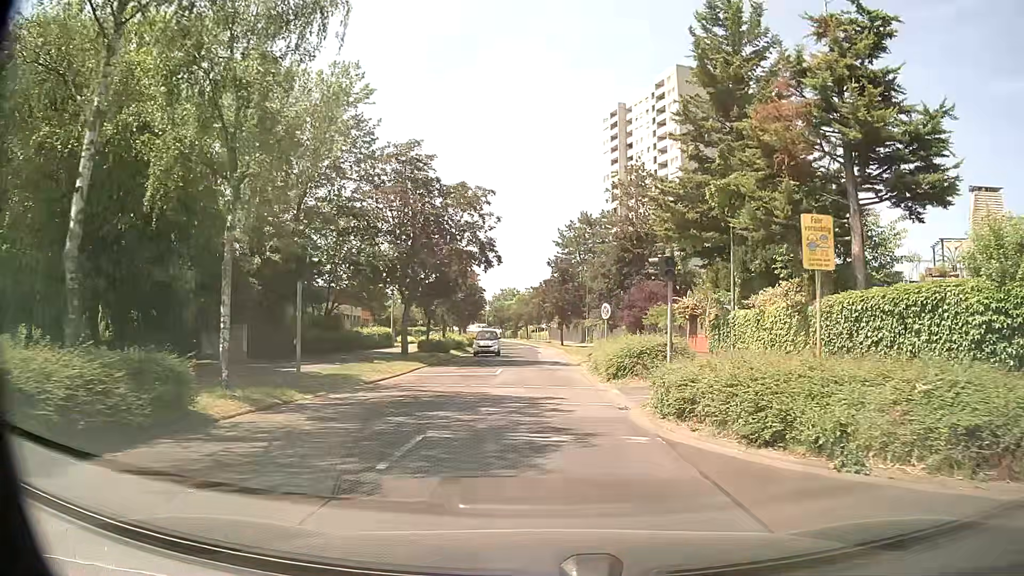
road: residential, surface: asphalt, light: Day
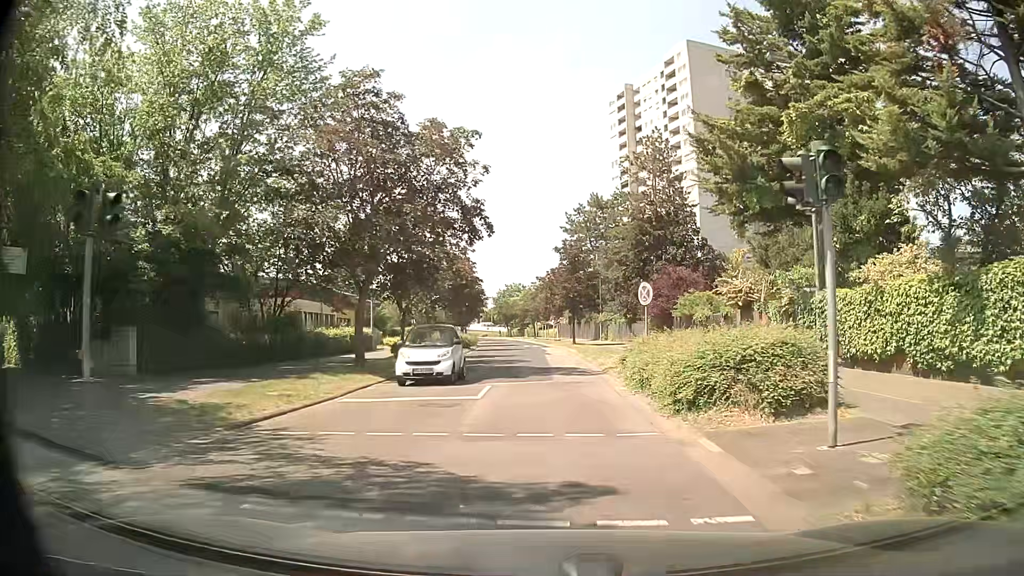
(-0.1, +9.0) m; -1°
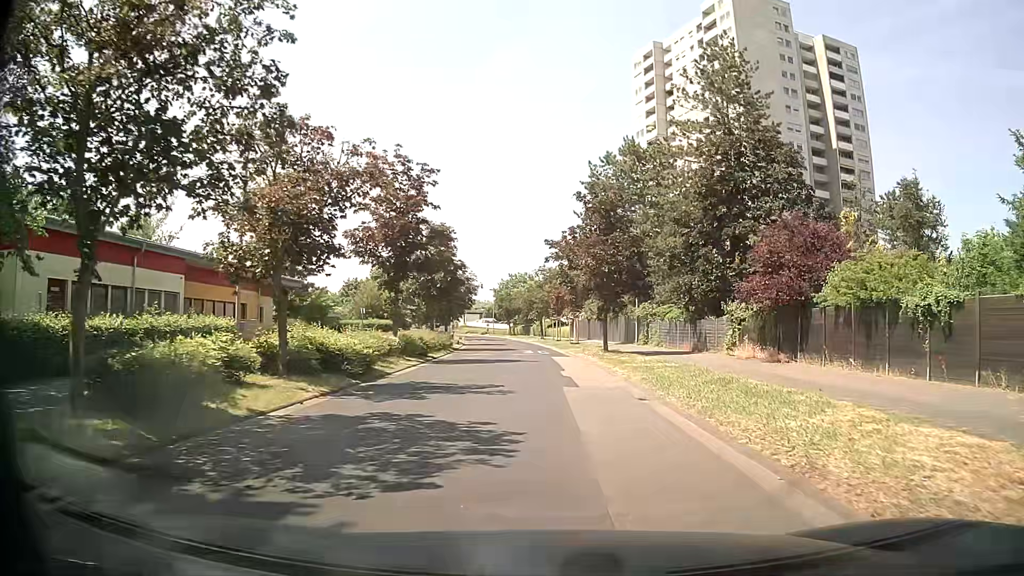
(-0.2, +22.4) m; -1°
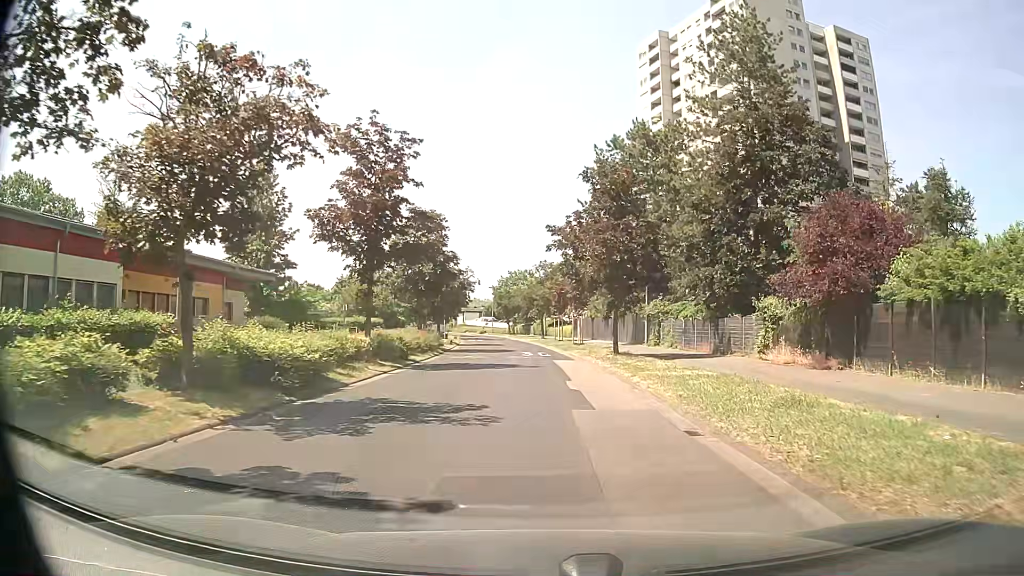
(0.0, +4.5) m; +1°
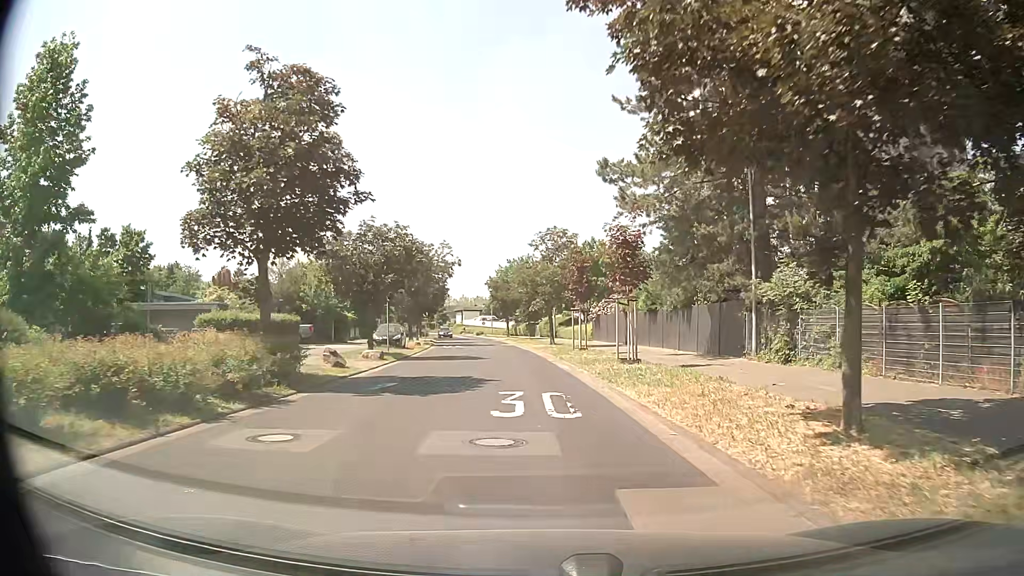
(-0.3, +23.2) m; -2°
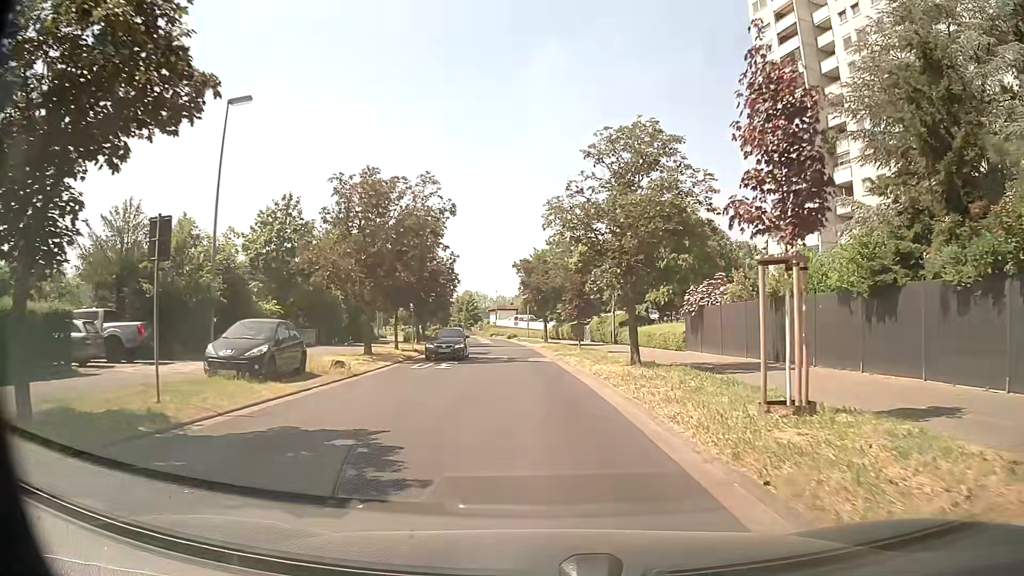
(-0.7, +24.0) m; -3°
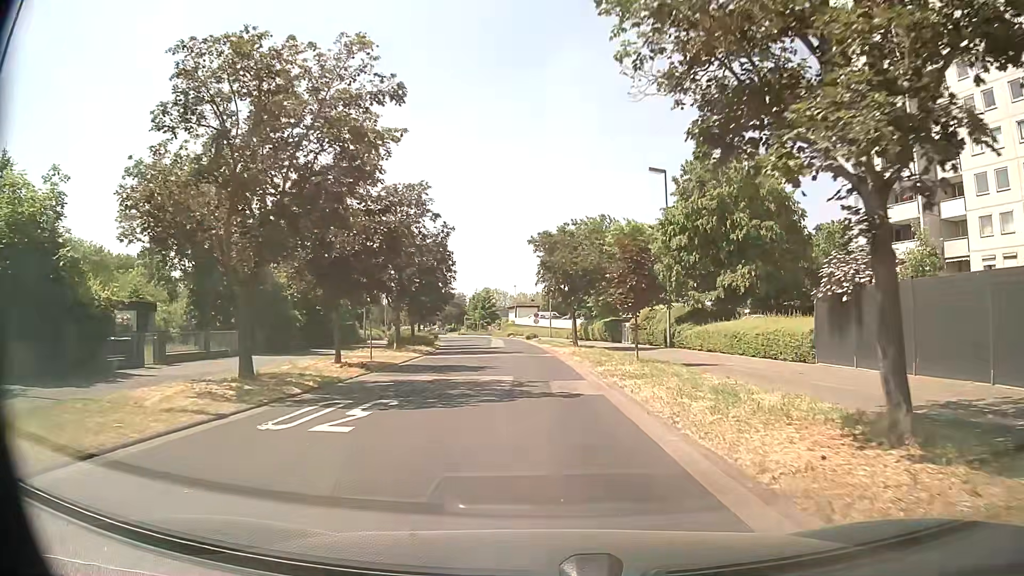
(-0.3, +14.7) m; -1°
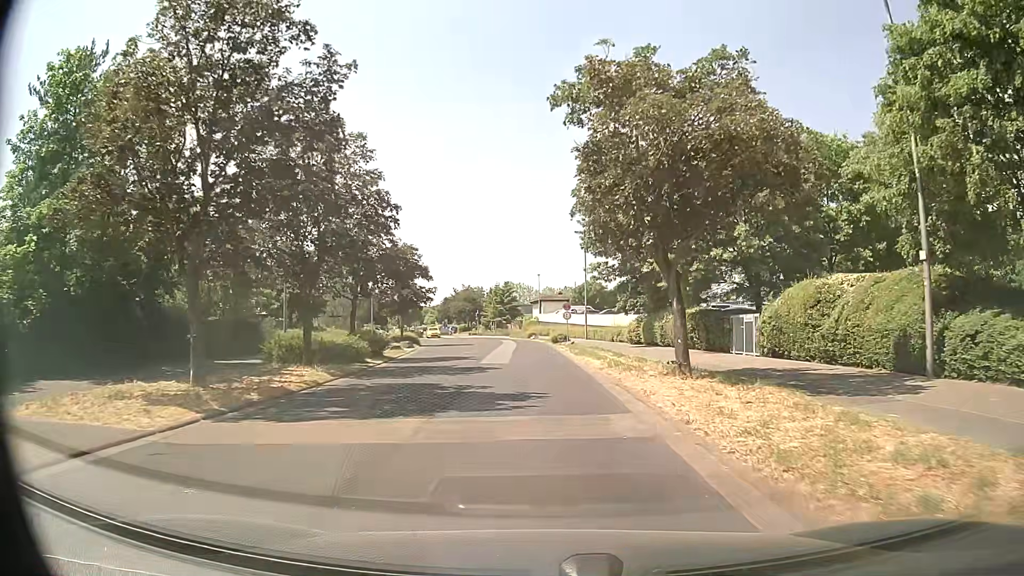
(-0.7, +24.9) m; -3°
(0, +10) (0, +20) (-1, +30) (-2, +40) (-3, +50) (-4, +60) (-6, +70) (-7, +80) (-9, +89) (-11, +99) m
